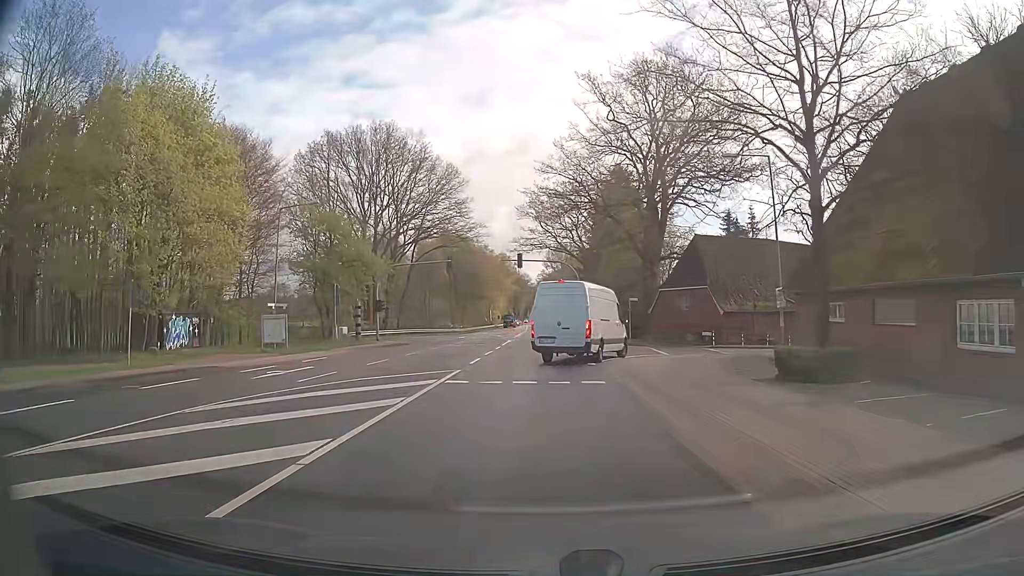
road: primary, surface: asphalt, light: Day
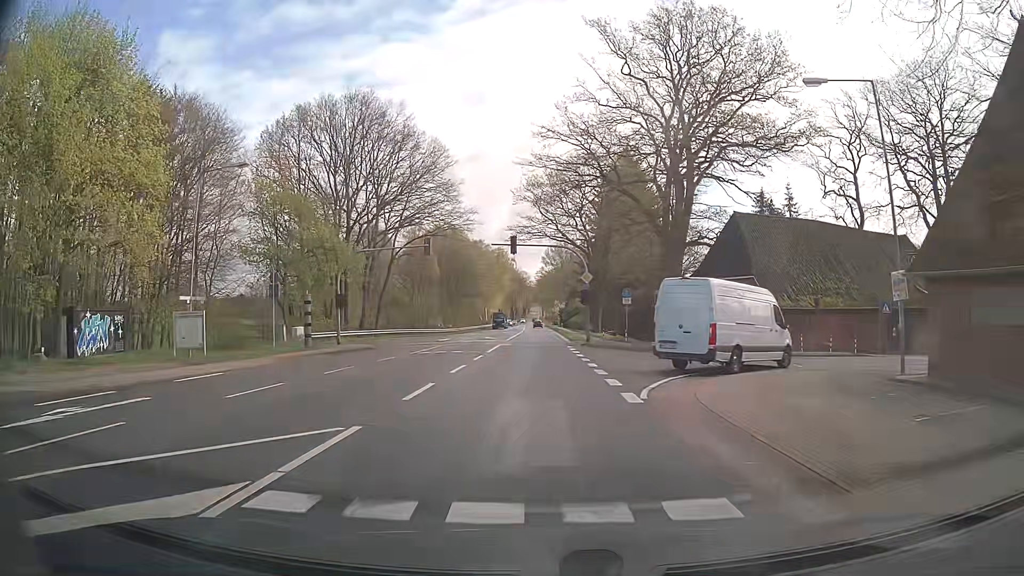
(-0.1, +10.3) m; 0°
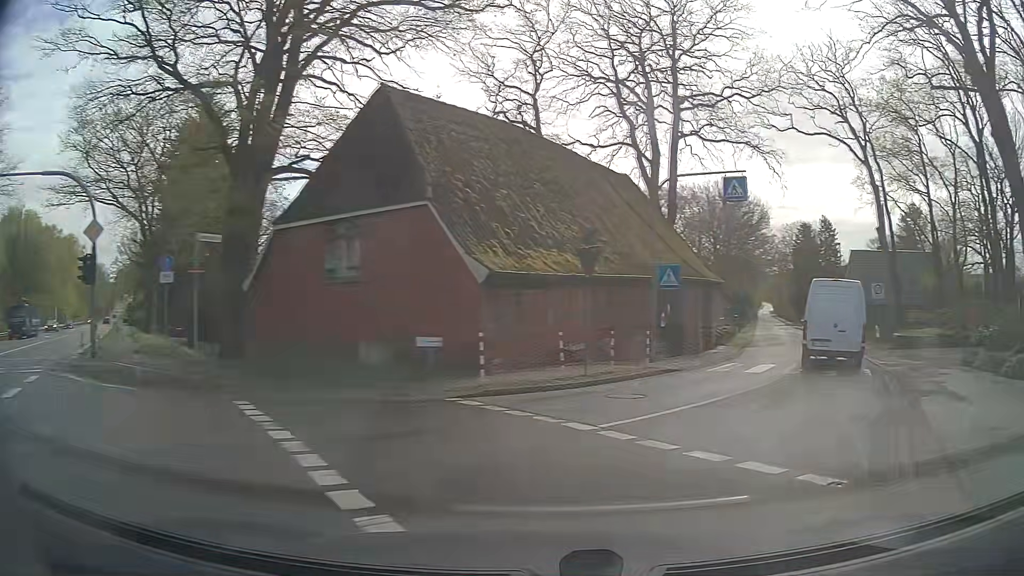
(+3.0, +20.3) m; +34°
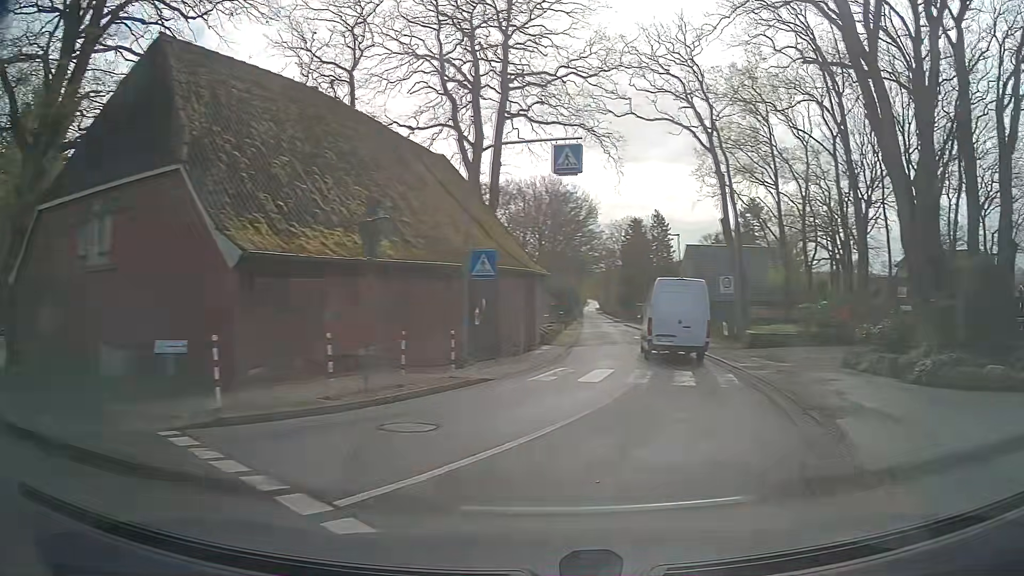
(+0.6, +3.7) m; +16°
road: unclassified
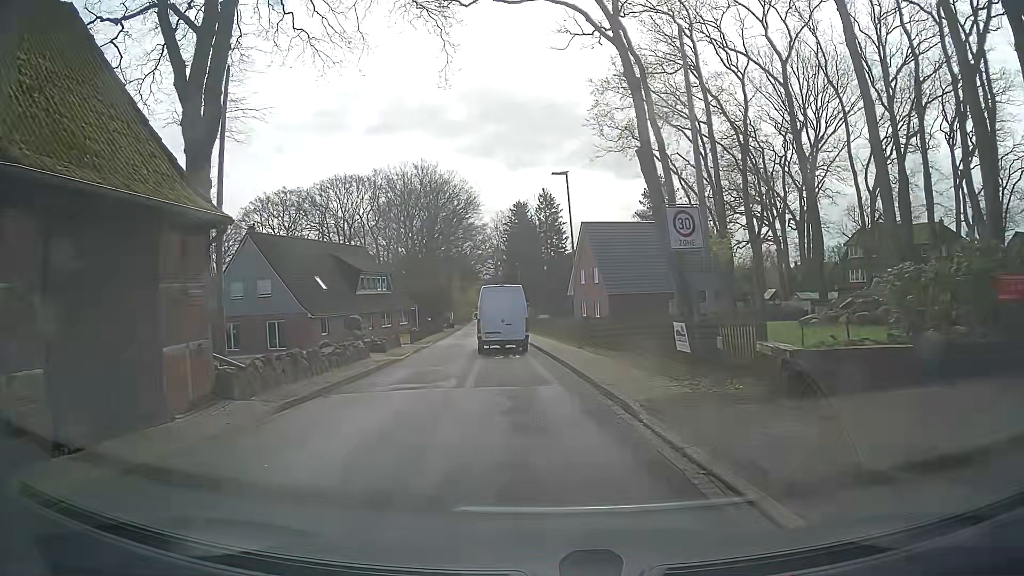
(+3.9, +19.0) m; +8°
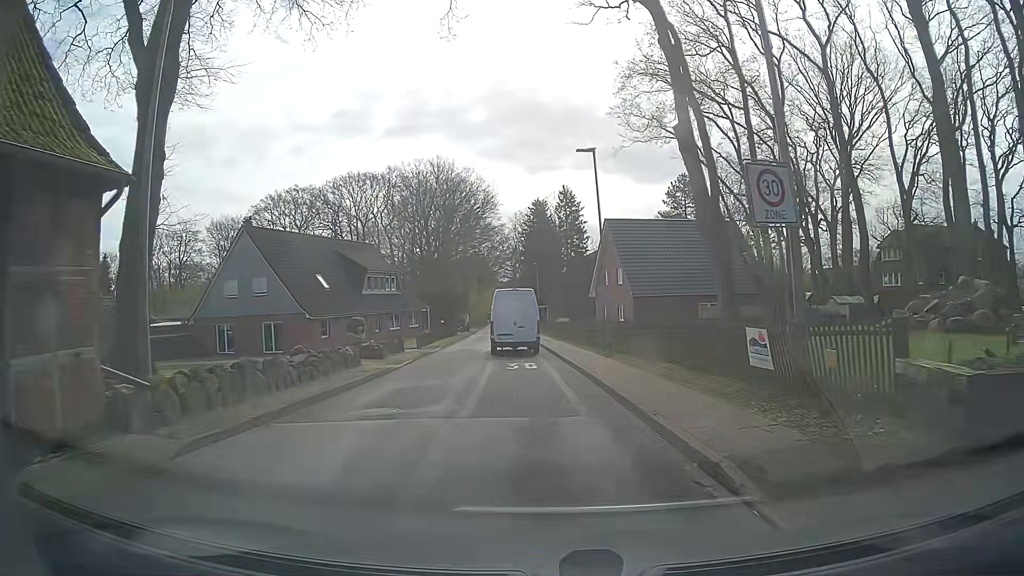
(0.0, +4.0) m; +1°
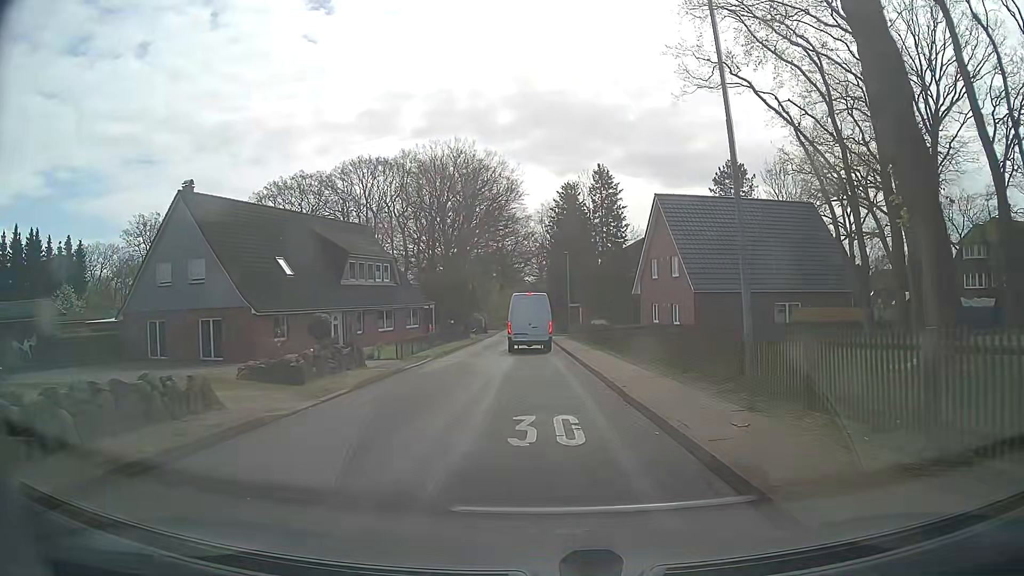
(-0.7, +12.1) m; -4°
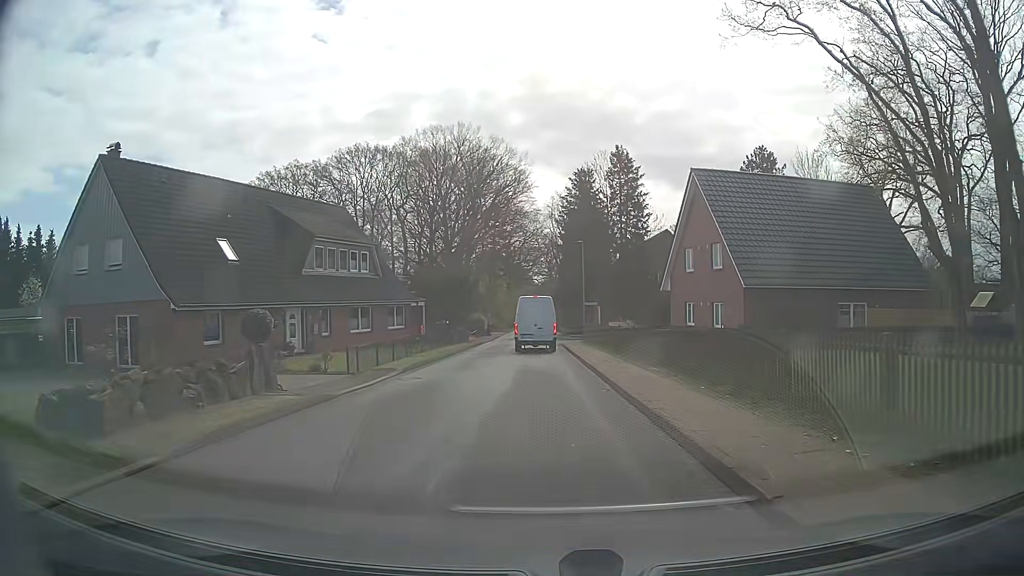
(-0.1, +8.2) m; 0°
(0, +10) (-1, +20) (-1, +30) (-1, +40) (-2, +50) (-2, +60) (-2, +70) (-3, +80) (-3, +90) (-3, +100) m
